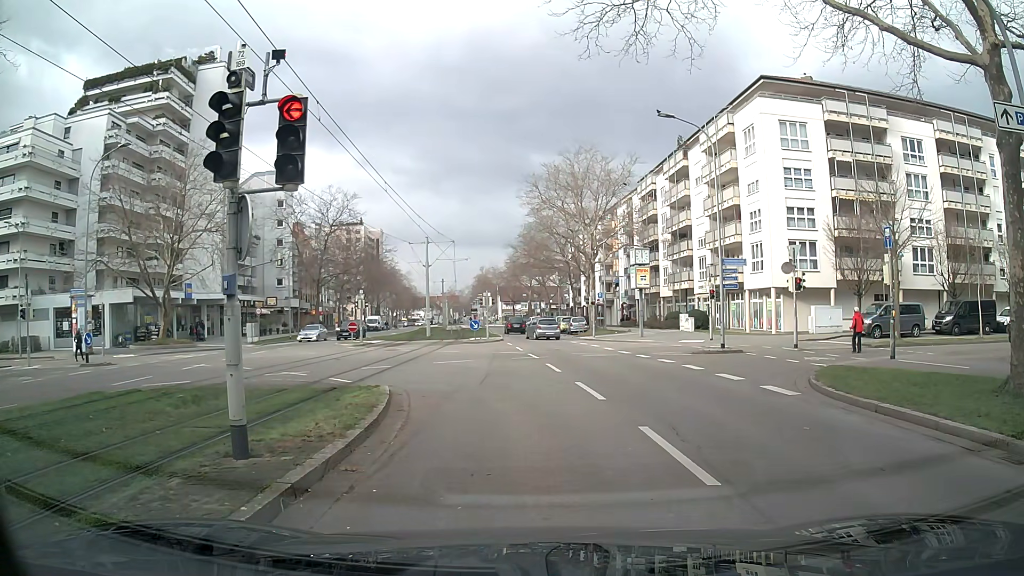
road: tertiary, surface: asphalt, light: Day
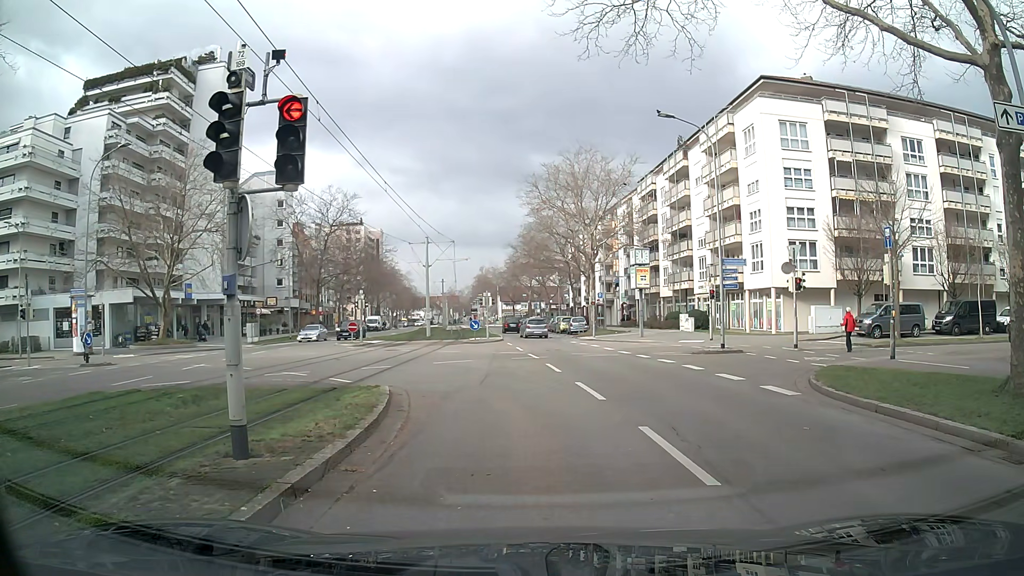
(0.0, 0.0) m; 0°
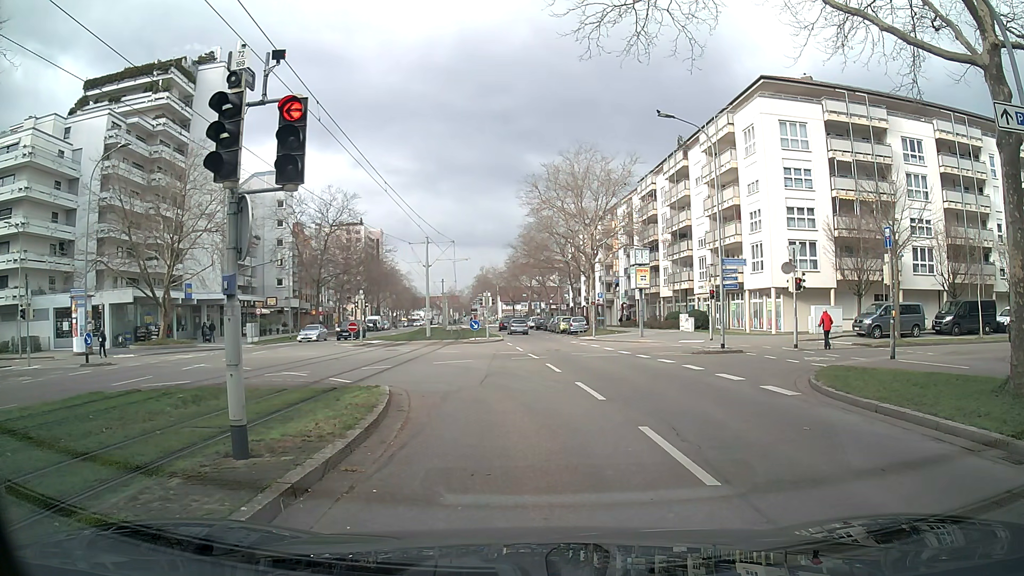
(0.0, 0.0) m; 0°
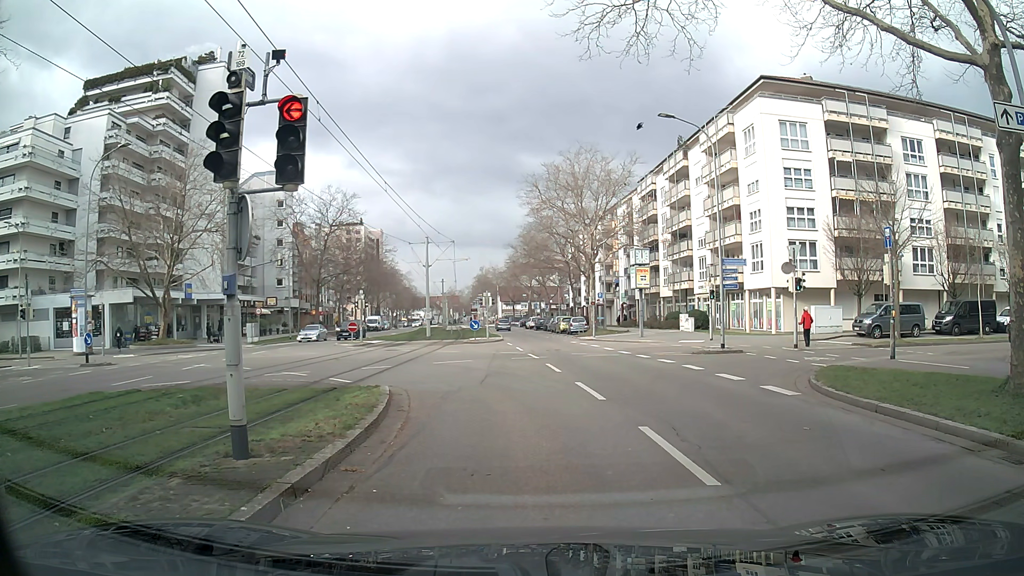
(0.0, 0.0) m; 0°
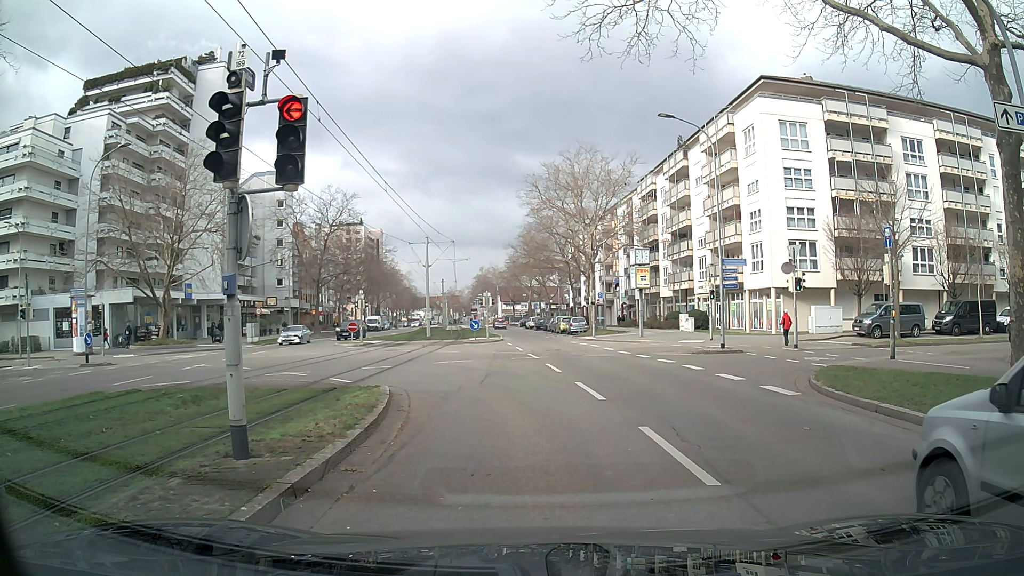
(0.0, 0.0) m; 0°
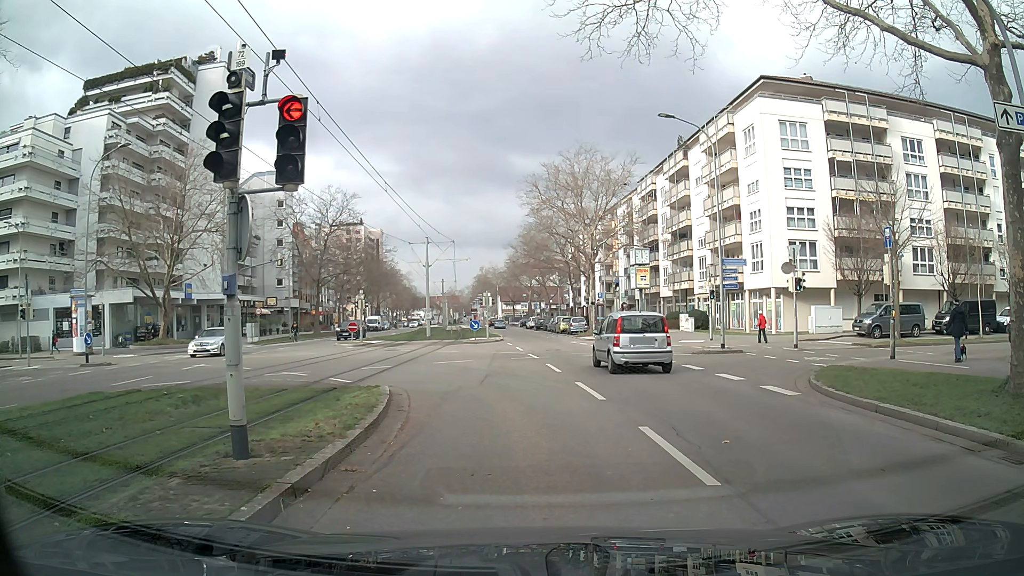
(0.0, 0.0) m; 0°
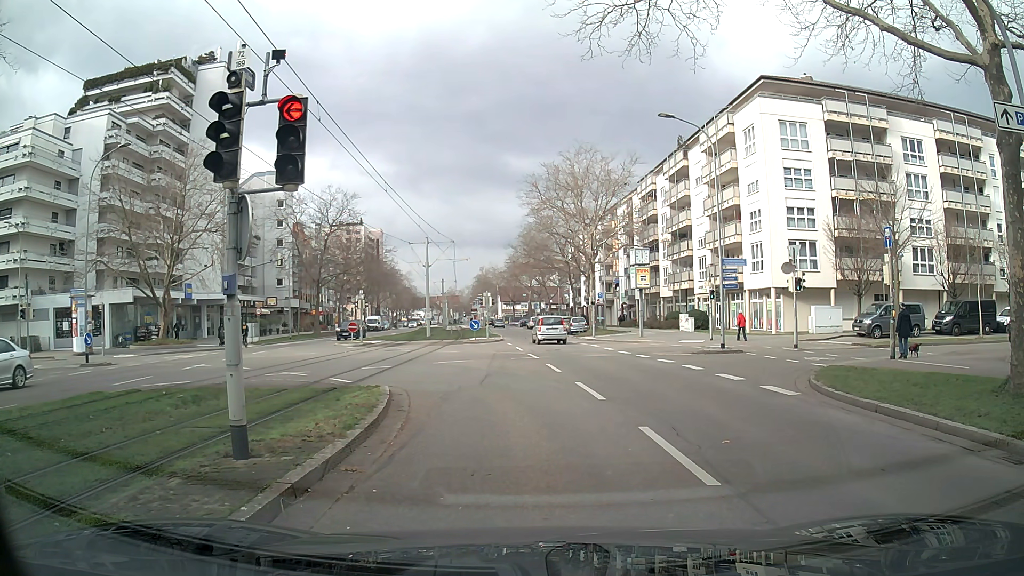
(0.0, 0.0) m; 0°
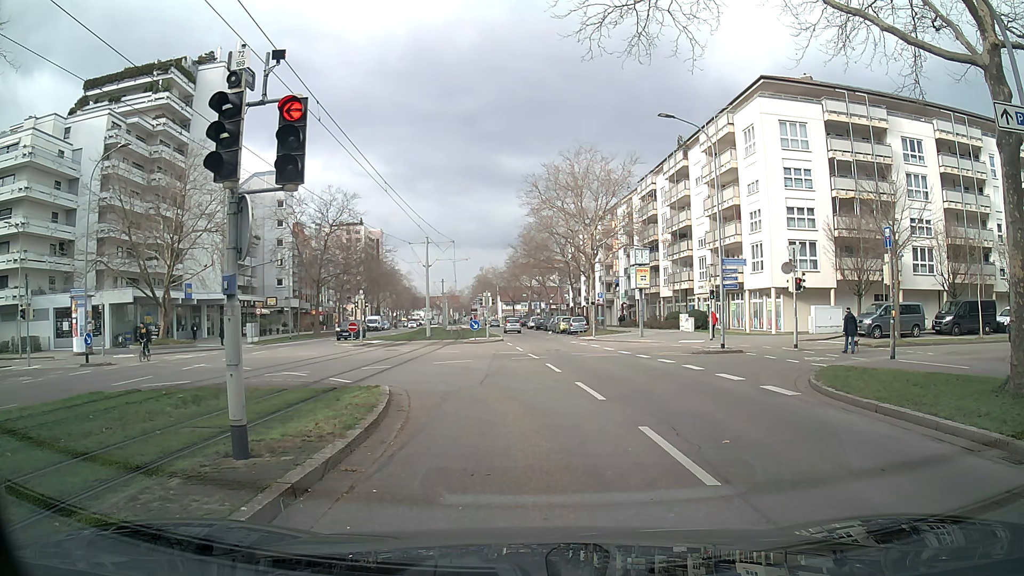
(0.0, 0.0) m; 0°
(0, +10) (-4, +19) (-12, +26) (-21, +29) (-31, +30) (-41, +30) (-51, +29) (-61, +29) (-71, +28) (-81, +28) m
